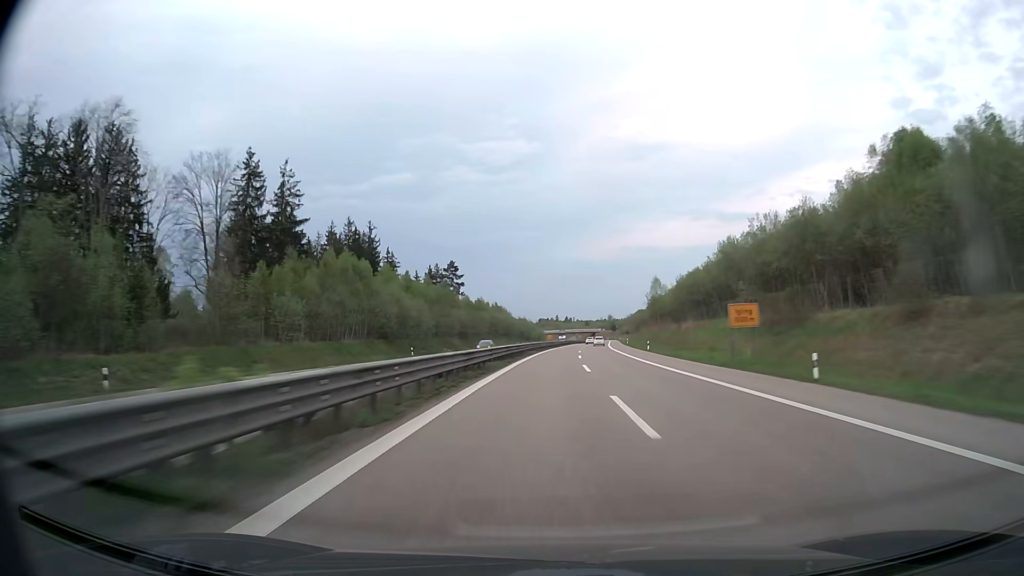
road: trunk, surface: asphalt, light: Day
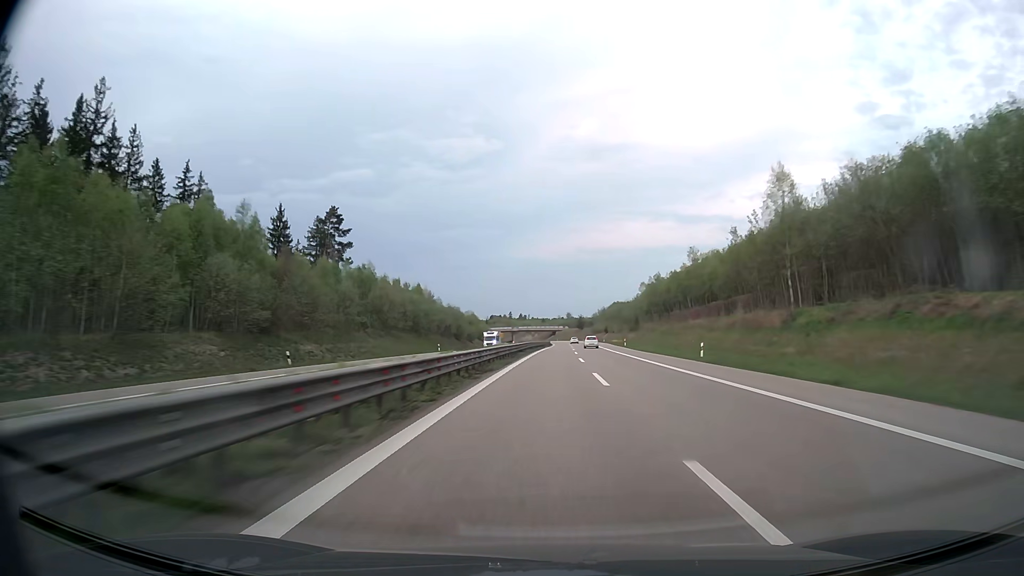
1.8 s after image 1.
(+2.9, +79.7) m; +4°
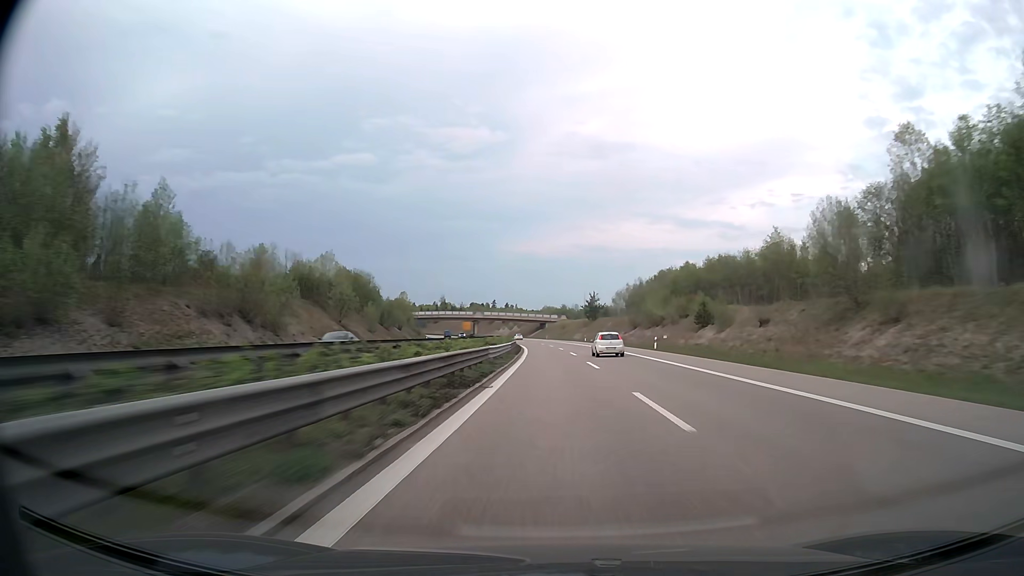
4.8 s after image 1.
(+3.2, +134.6) m; +1°
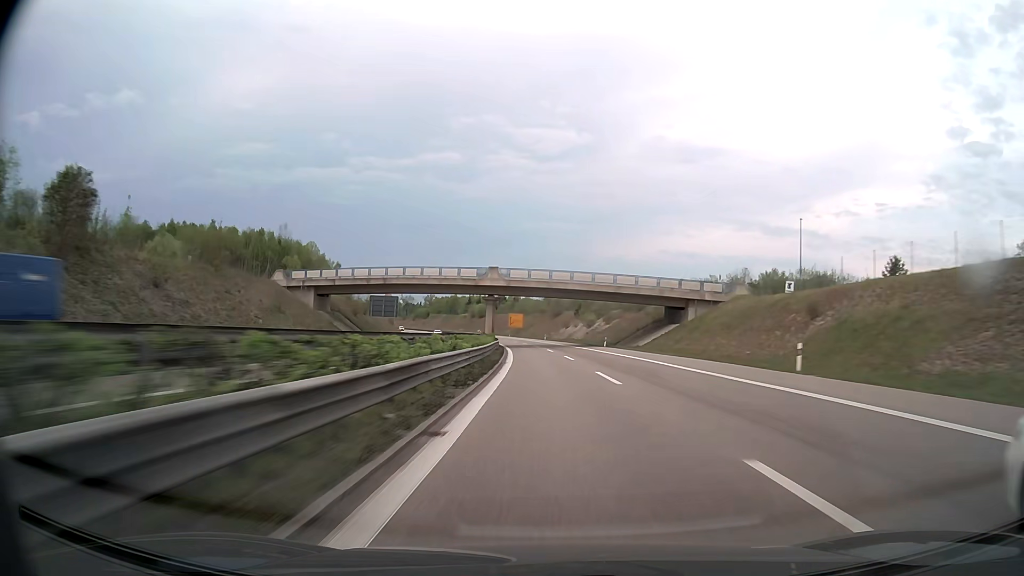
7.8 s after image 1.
(-5.9, +133.0) m; -7°
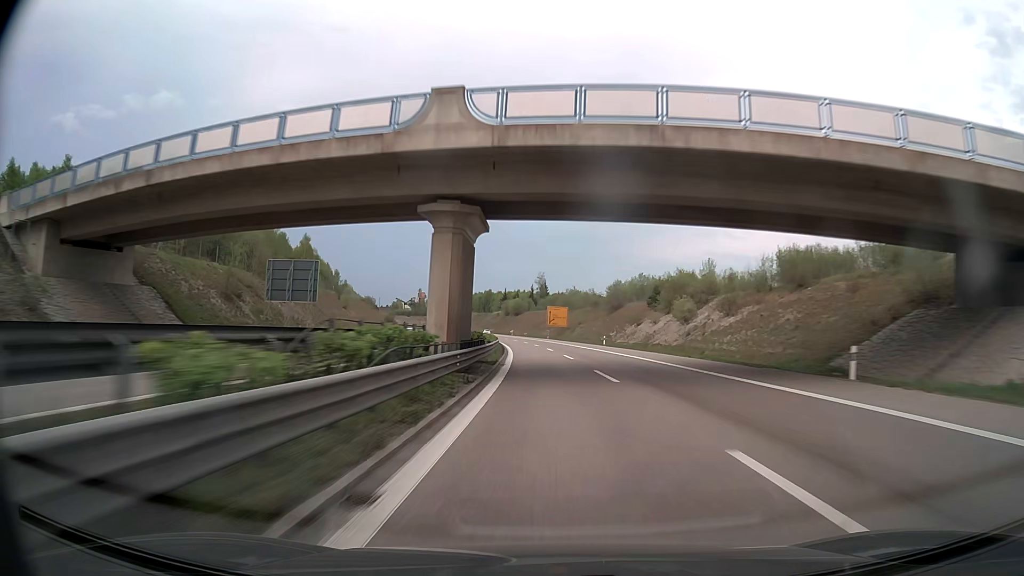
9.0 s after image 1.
(-1.9, +53.0) m; -4°
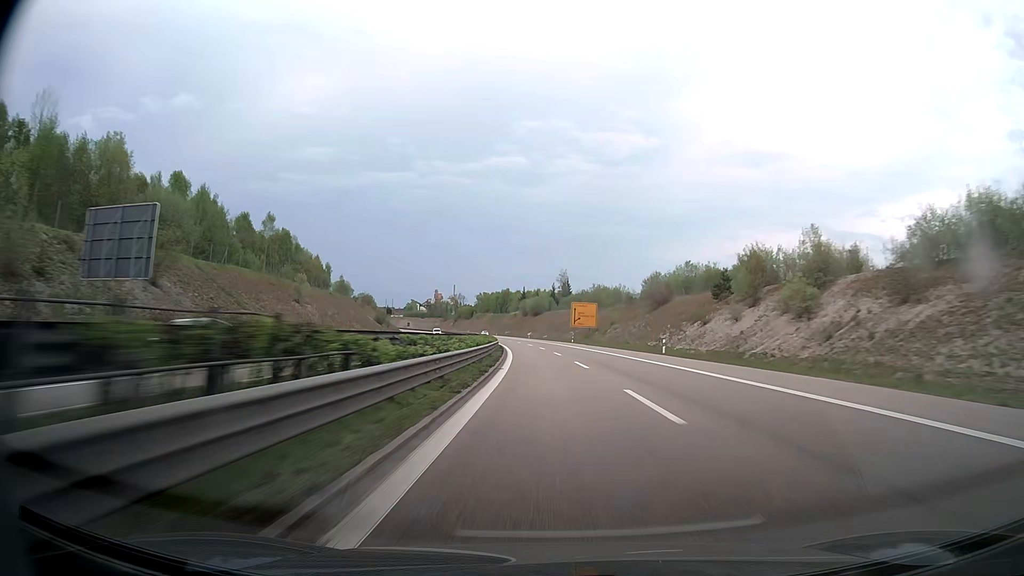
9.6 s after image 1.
(-0.4, +26.6) m; -1°
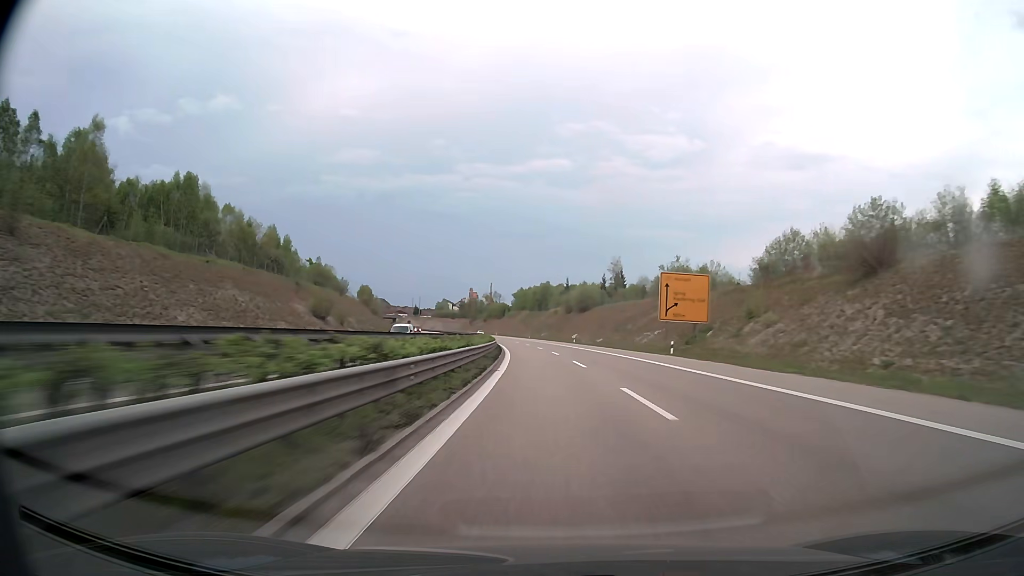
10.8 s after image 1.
(-2.3, +53.2) m; -5°
